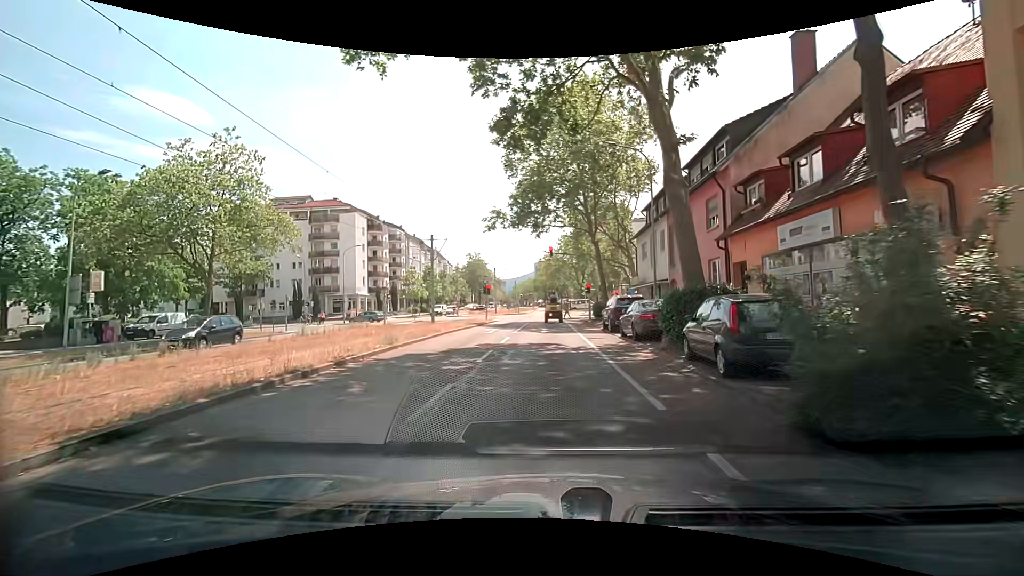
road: tertiary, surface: asphalt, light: Day
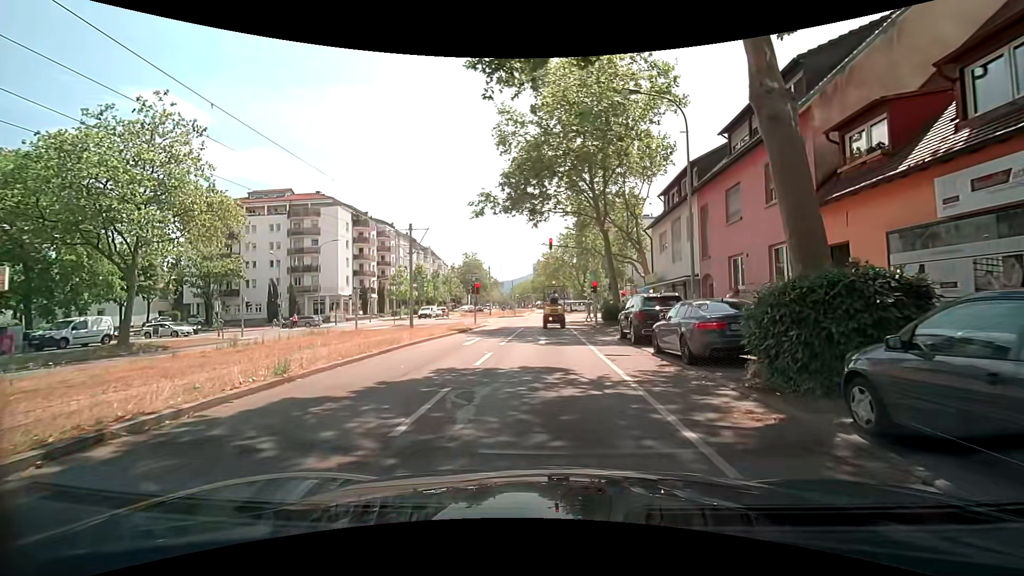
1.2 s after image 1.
(+0.1, +6.3) m; 0°
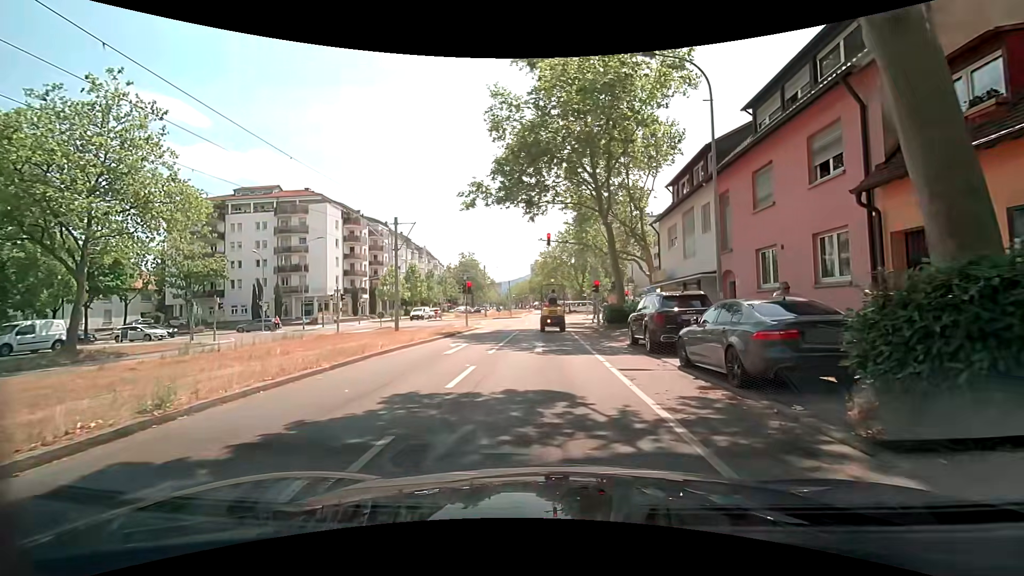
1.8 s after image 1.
(0.0, +2.9) m; 0°
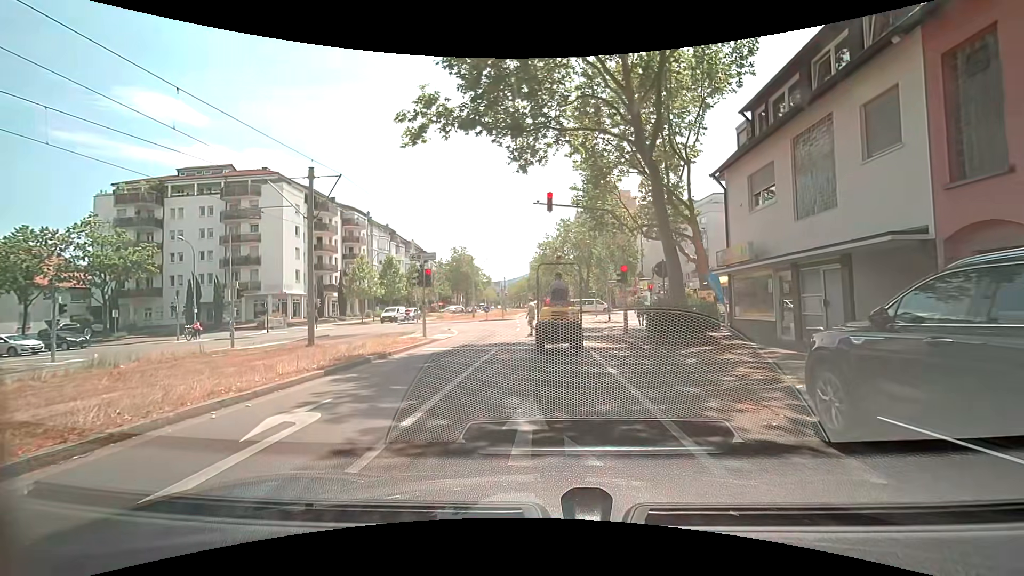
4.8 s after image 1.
(+0.2, +11.5) m; +2°
